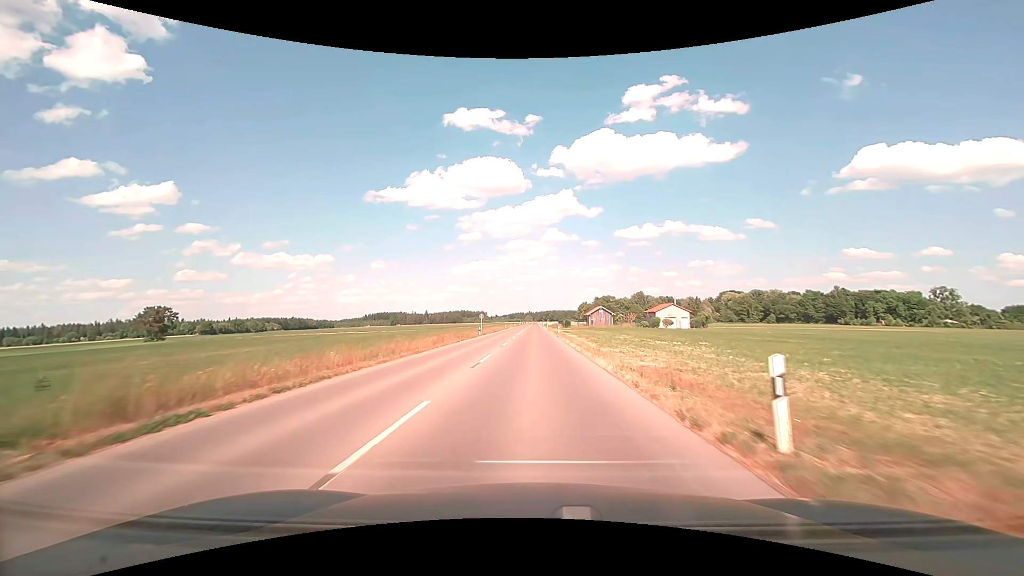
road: tertiary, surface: asphalt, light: Day
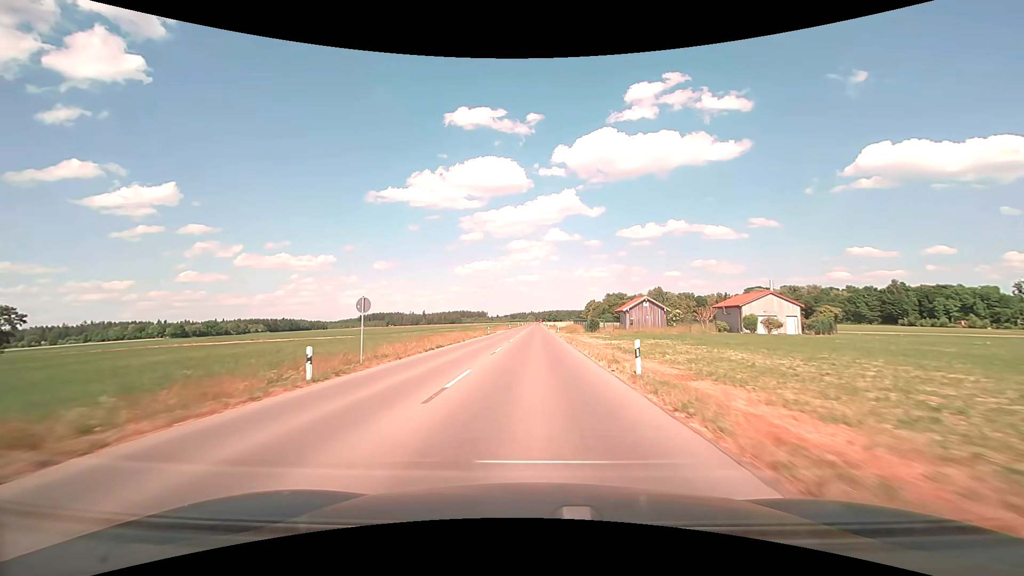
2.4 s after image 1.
(-0.1, +42.6) m; 0°
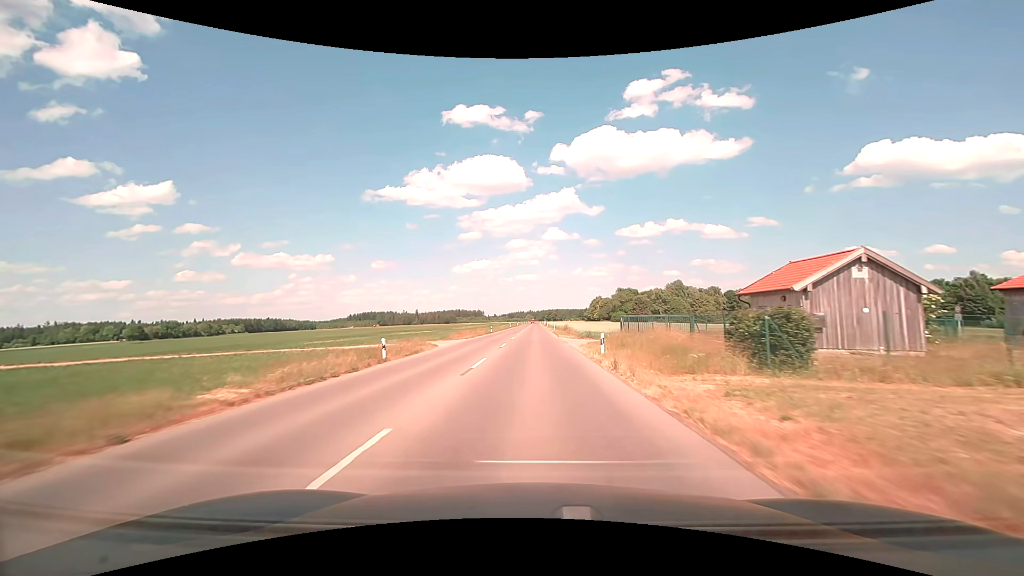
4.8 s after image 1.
(+0.1, +43.8) m; 0°
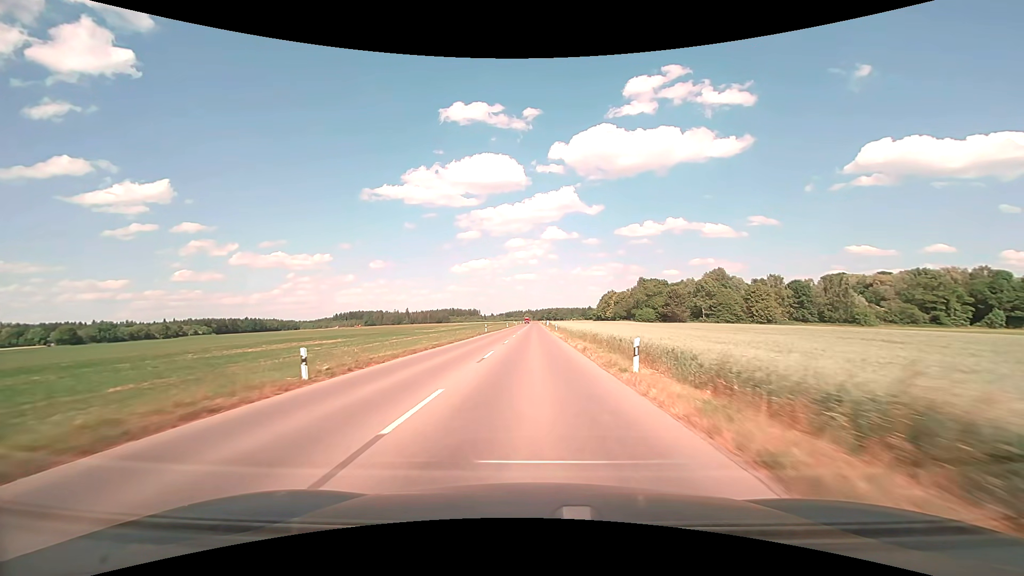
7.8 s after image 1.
(-0.1, +56.7) m; 0°
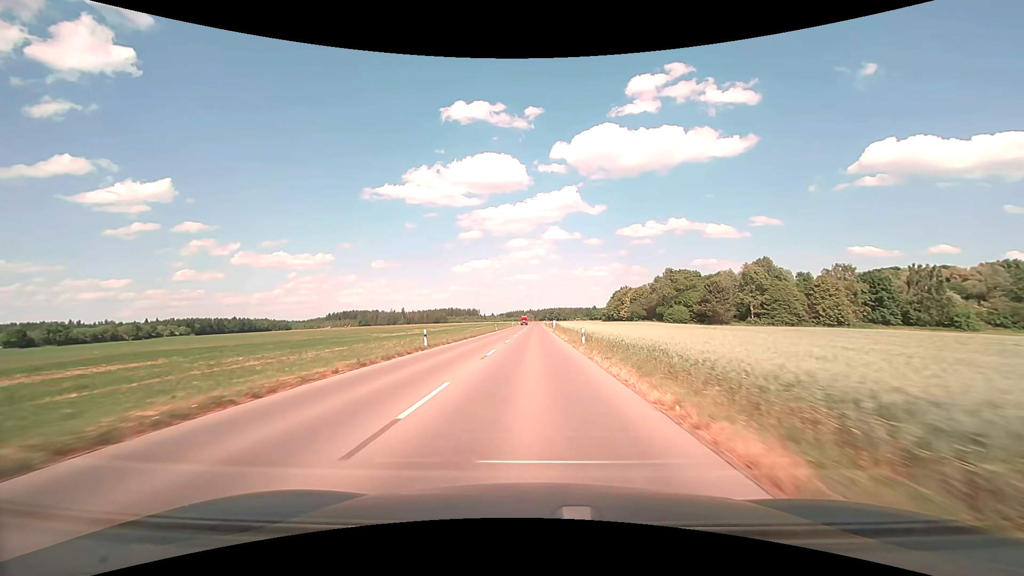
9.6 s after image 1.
(0.0, +35.4) m; 0°
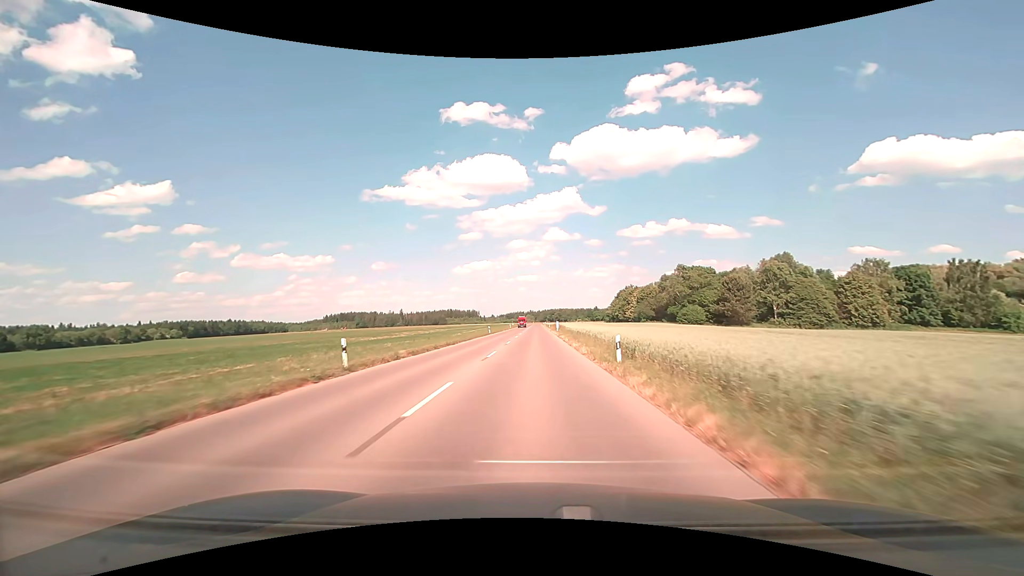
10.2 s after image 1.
(0.0, +12.0) m; 0°
